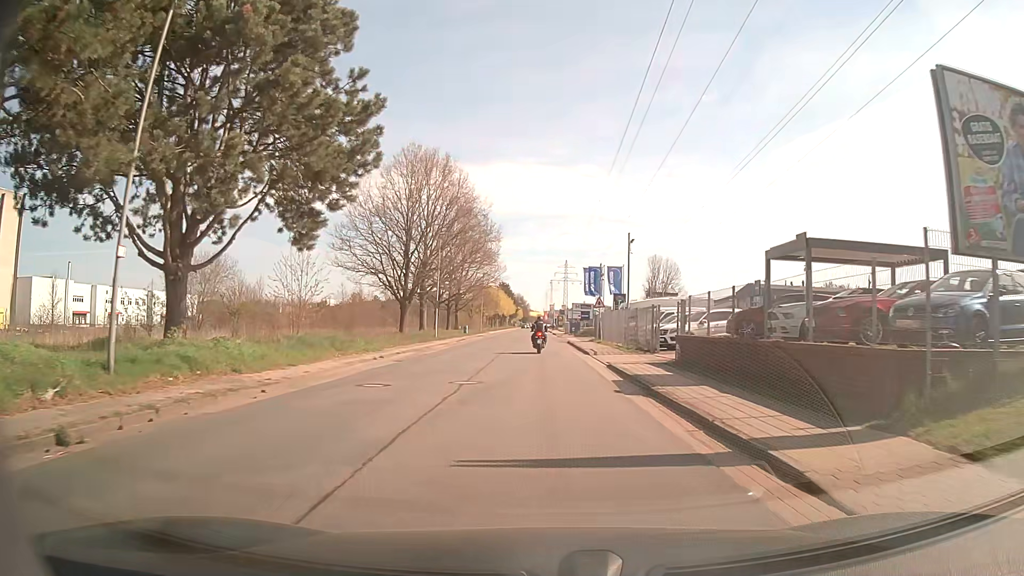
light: Day
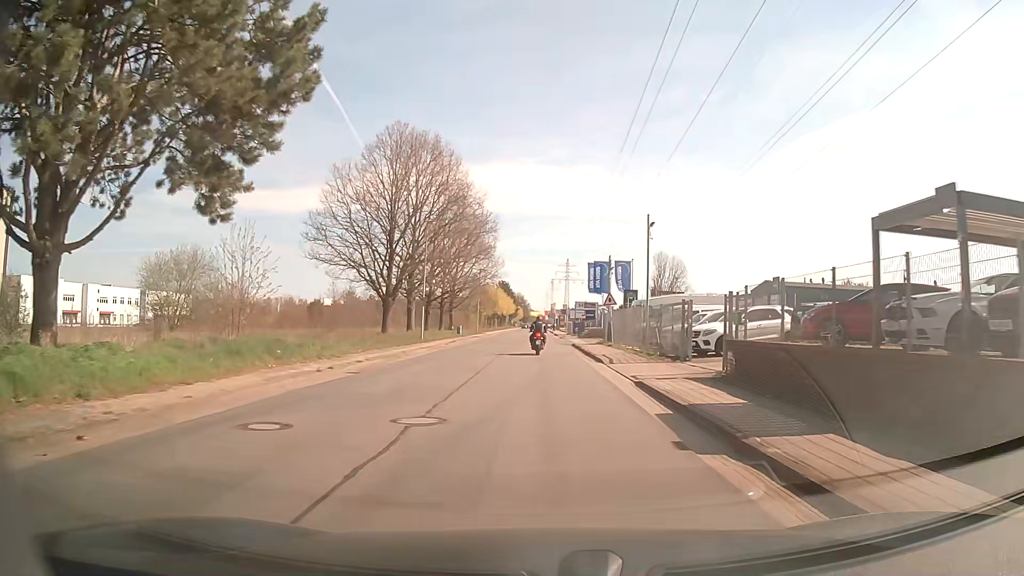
(0.0, +6.0) m; 0°
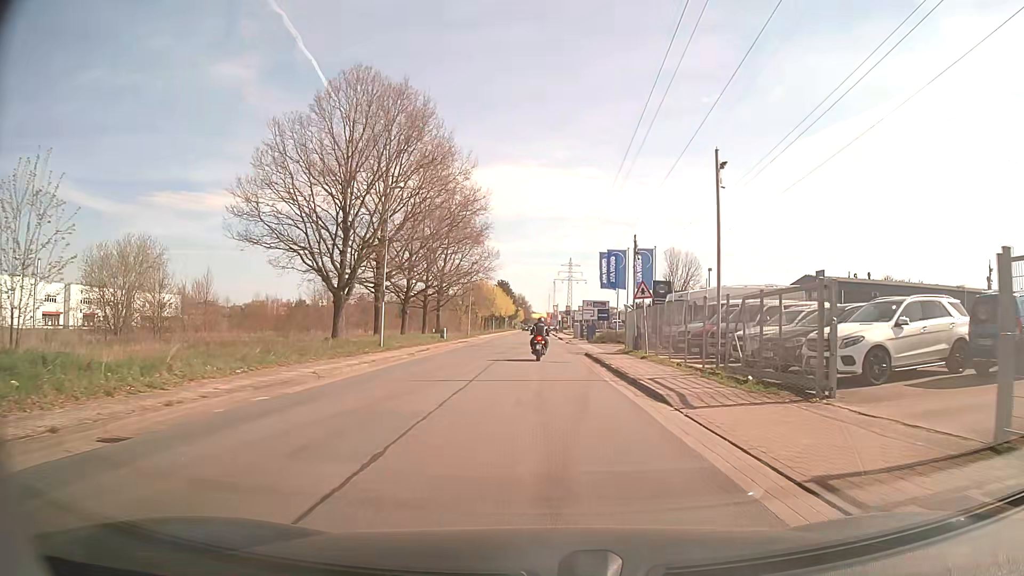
(0.0, +11.4) m; 0°
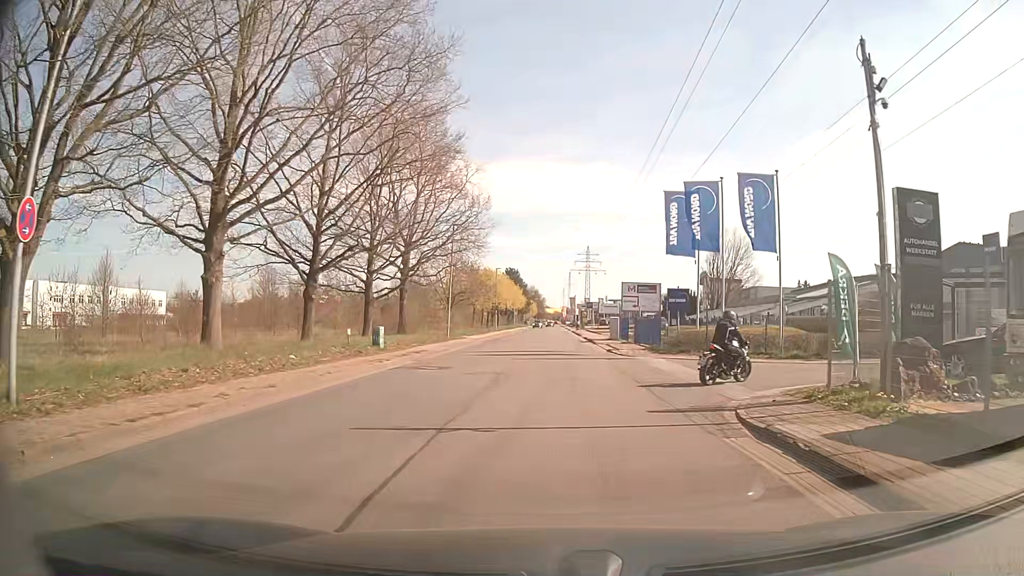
(-0.2, +24.1) m; -1°
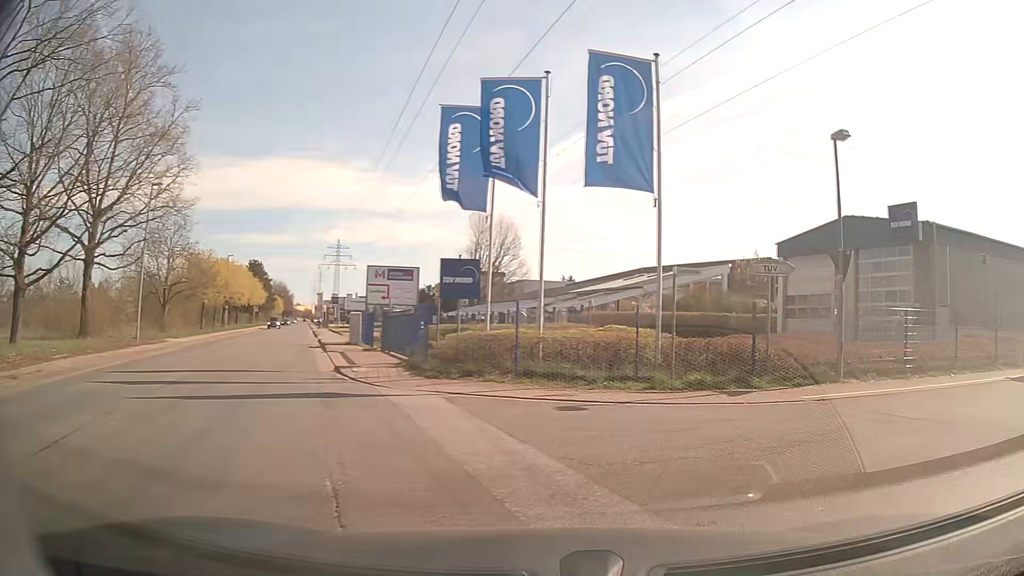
(+1.1, +12.3) m; +20°
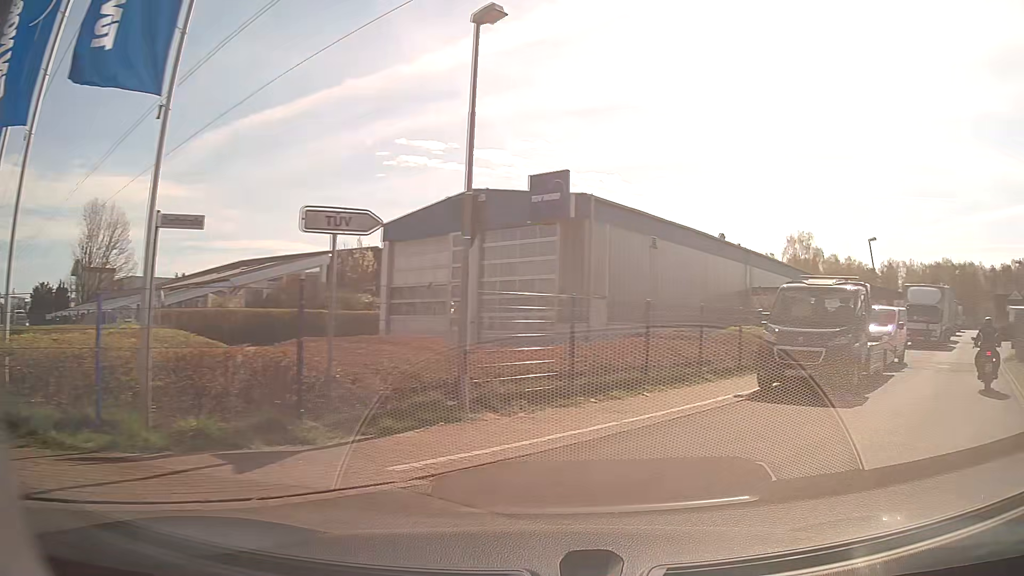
(+1.7, +6.2) m; +31°
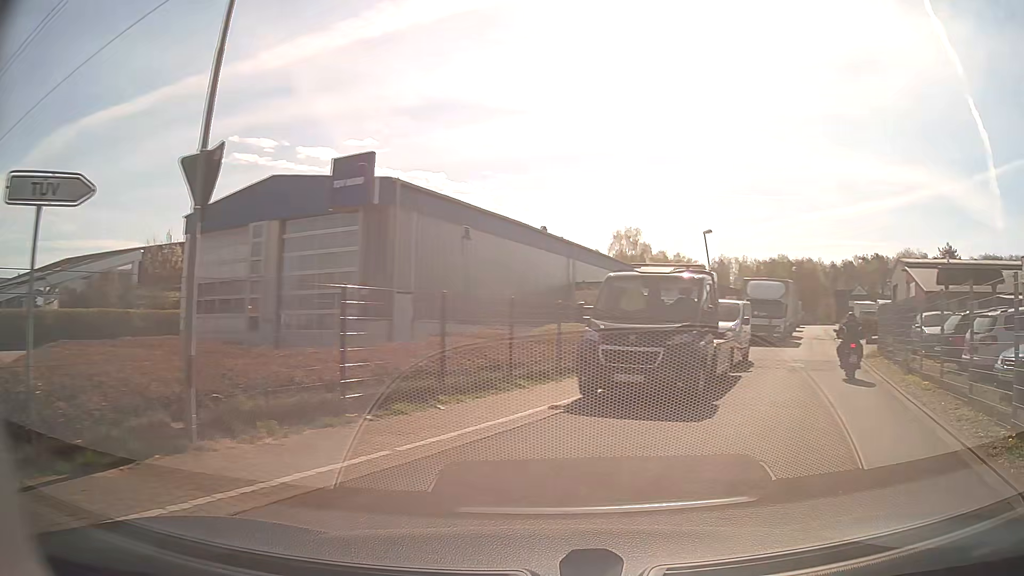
(+0.4, +2.3) m; +16°
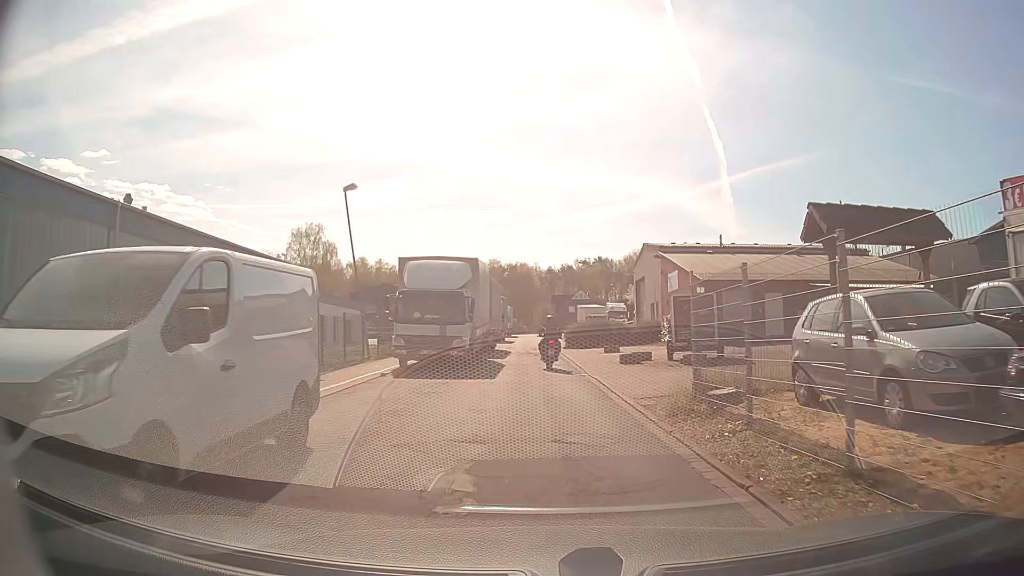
(+6.1, +15.0) m; +26°
(0, +10) (0, +20) (0, +30) (-1, +40) (-1, +50) (-1, +60) (-1, +70) (+1, +80) (0, +90) (-8, +95) m
